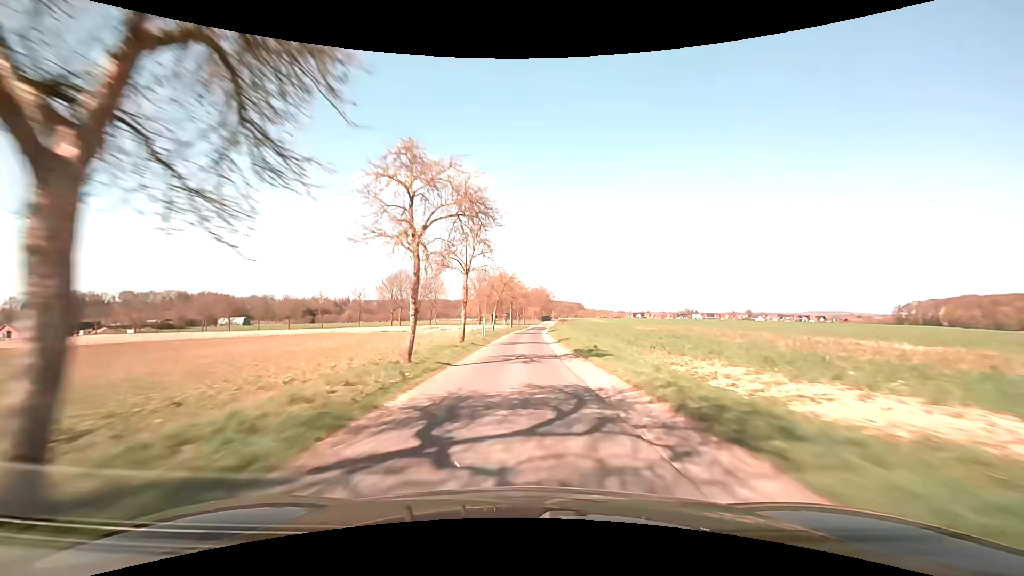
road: unclassified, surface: asphalt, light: Day
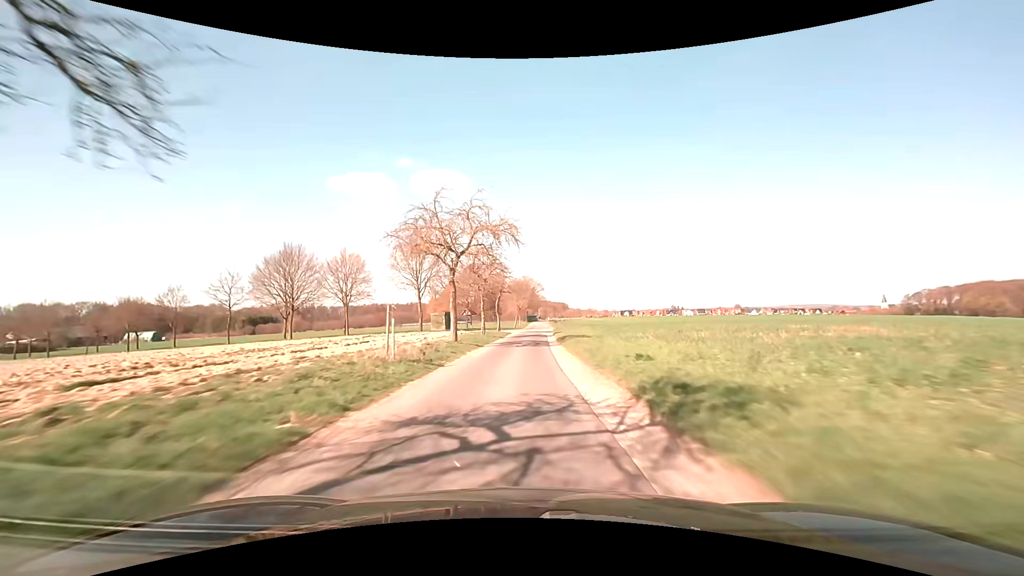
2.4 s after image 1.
(+0.7, +51.8) m; +2°
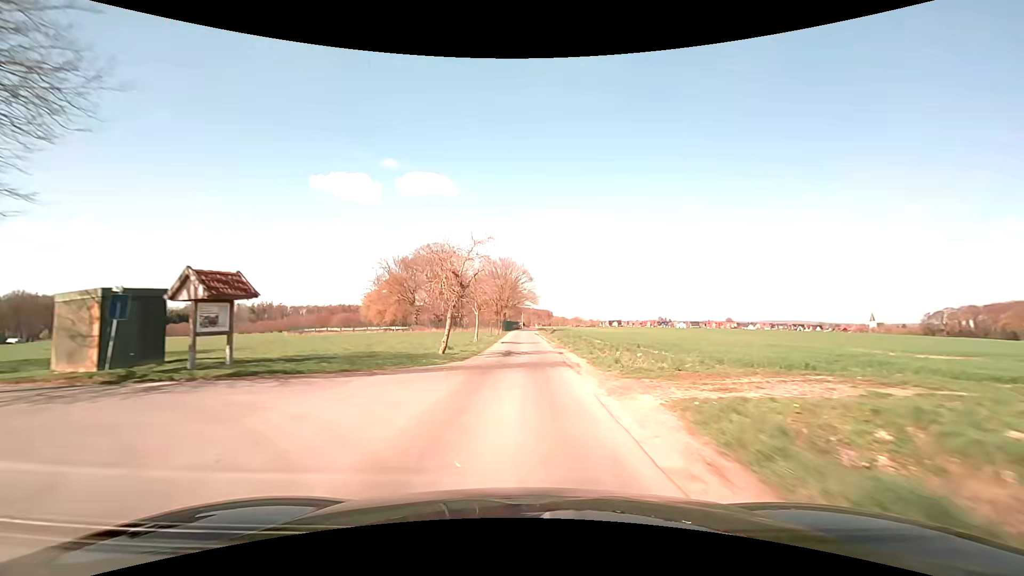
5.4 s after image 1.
(+1.3, +57.0) m; +2°
(0, +10) (0, +20) (0, +30) (0, +40) (+1, +50) (+1, +60) (+1, +70) (+1, +80) (+1, +90) (+1, +100) m
